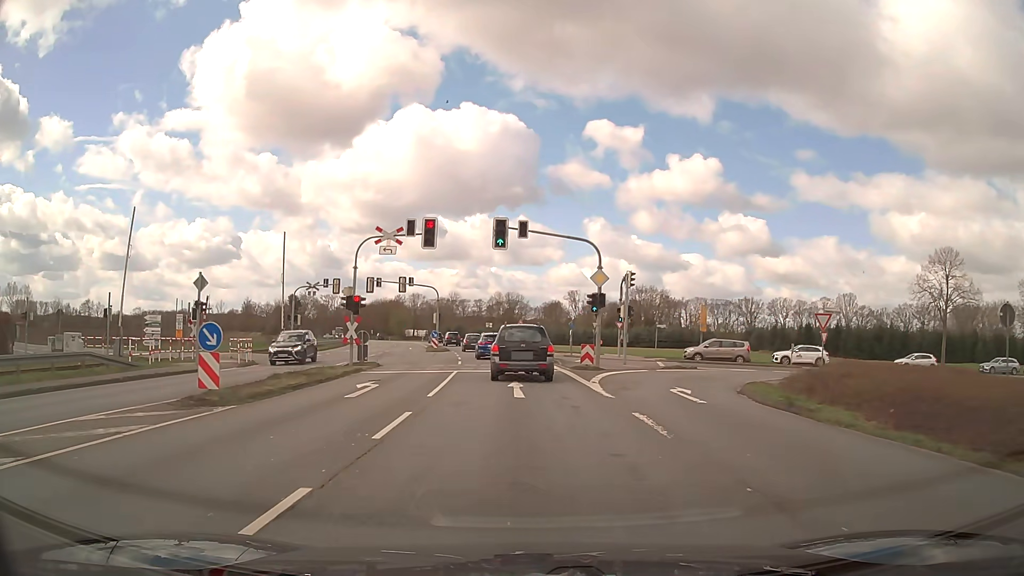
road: primary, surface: asphalt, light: Day
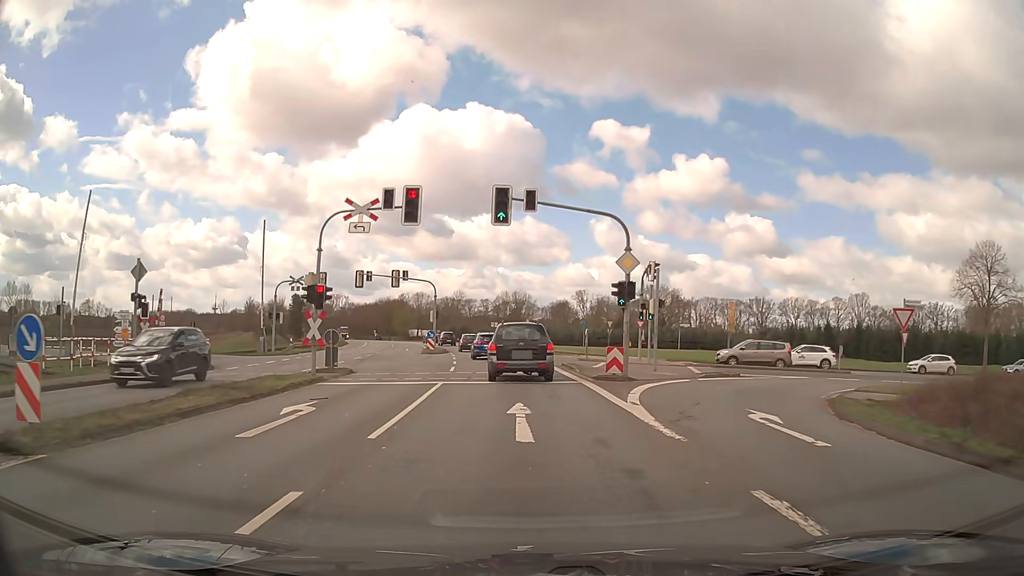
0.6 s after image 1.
(-0.1, +6.2) m; -1°
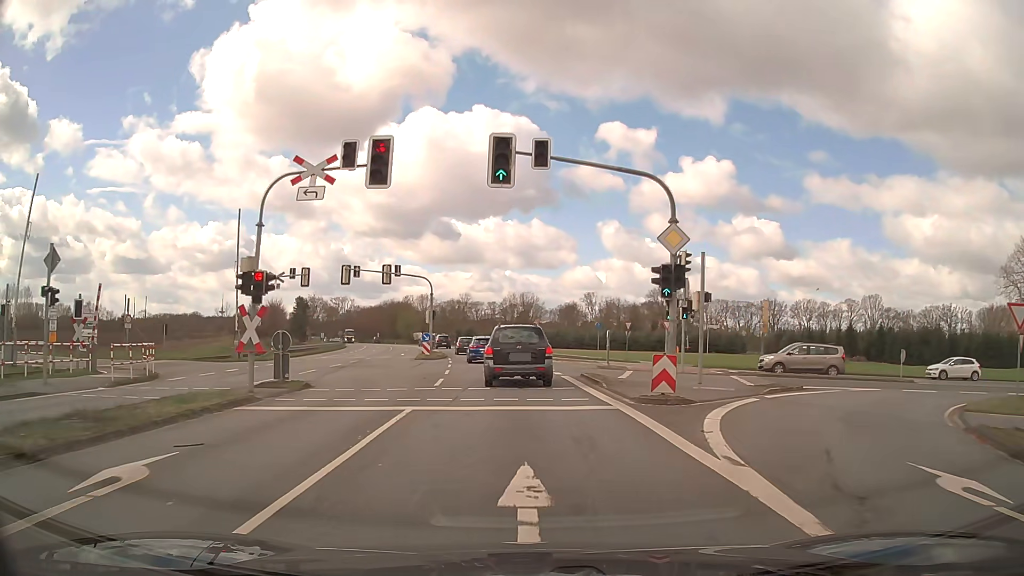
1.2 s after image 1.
(0.0, +6.1) m; -1°
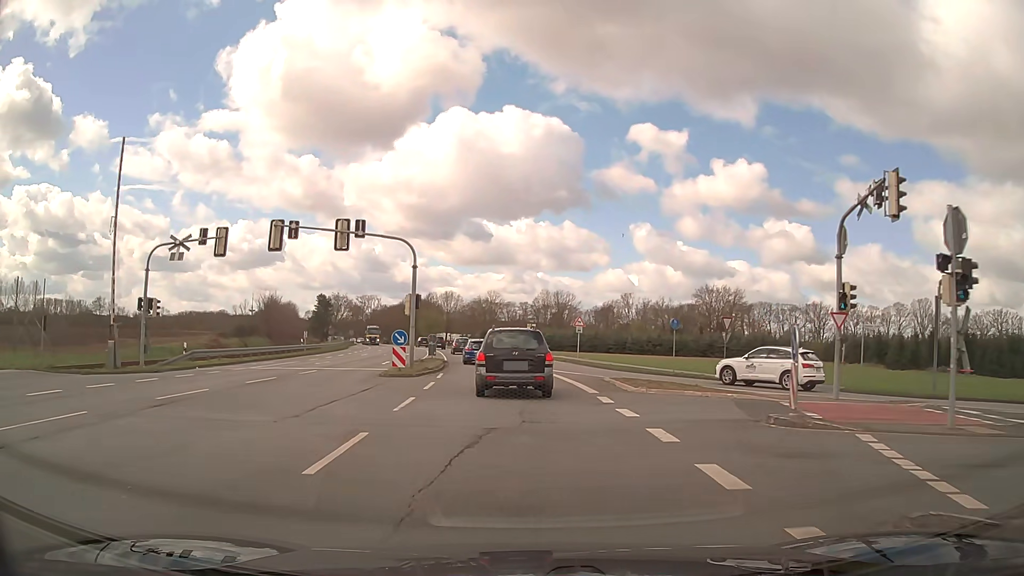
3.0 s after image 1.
(-0.5, +18.5) m; -3°
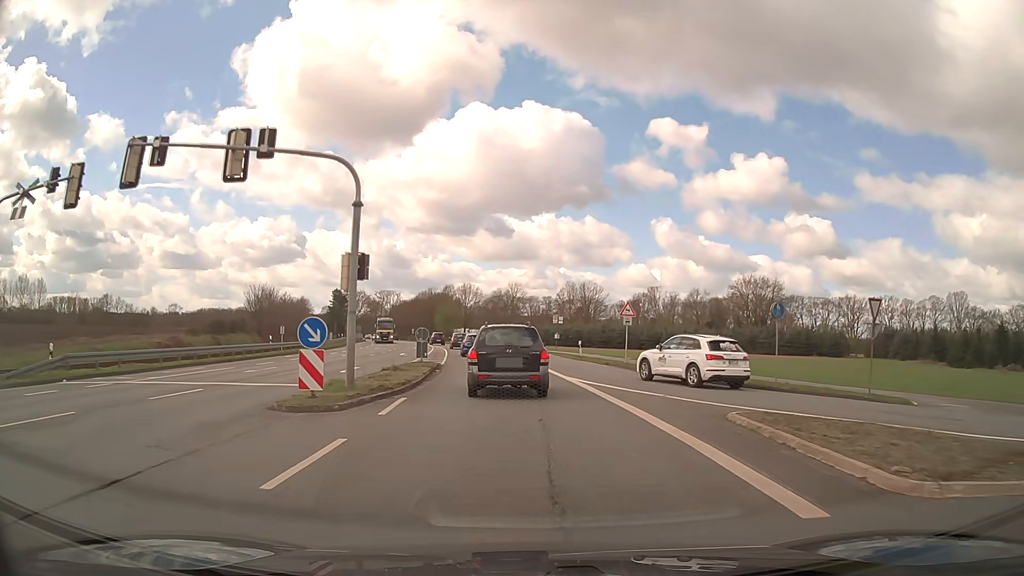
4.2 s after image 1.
(-0.2, +13.0) m; -2°
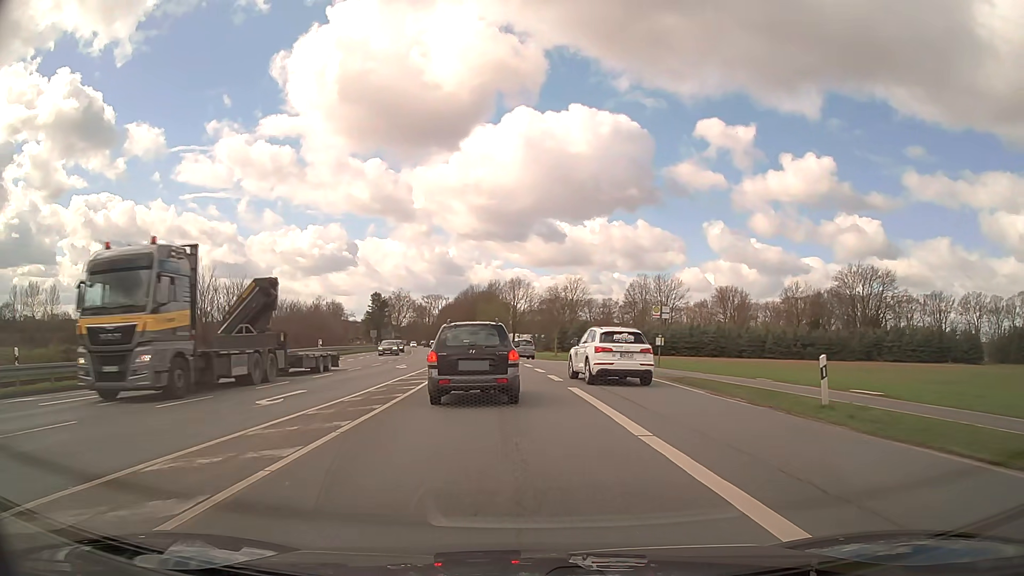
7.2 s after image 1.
(-1.4, +31.0) m; -5°
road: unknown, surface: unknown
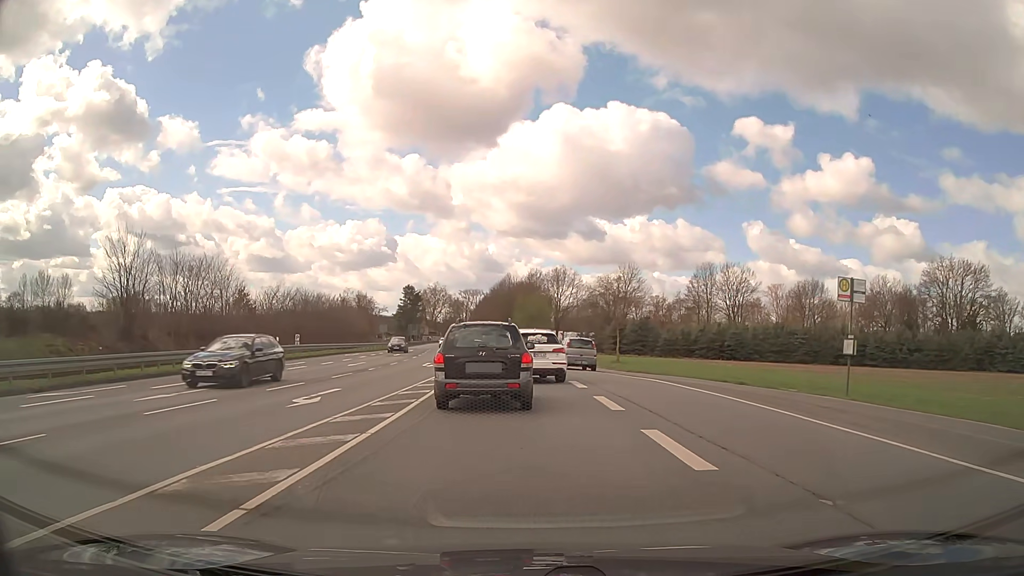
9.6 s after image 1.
(-0.7, +20.2) m; -3°
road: primary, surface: asphalt
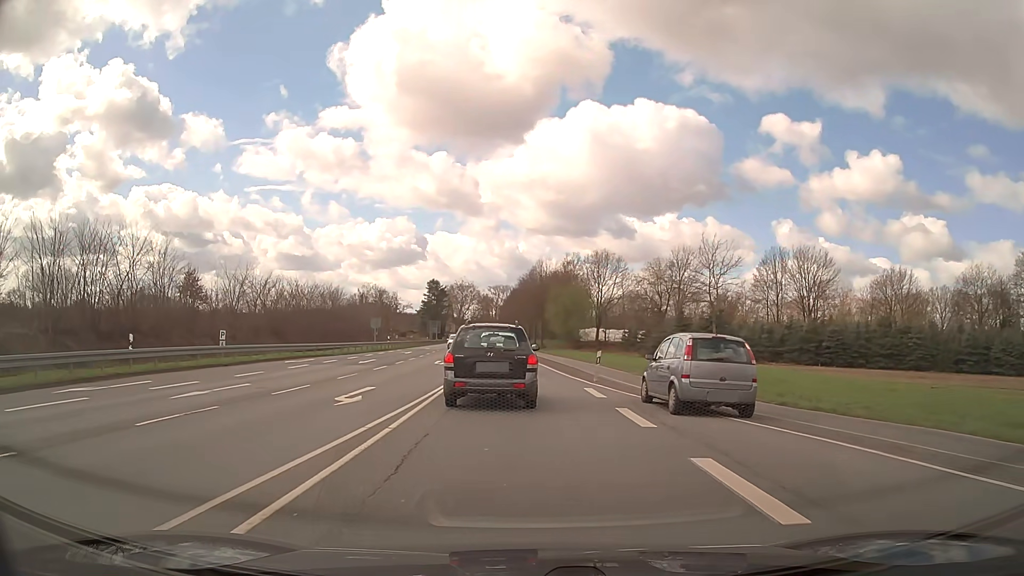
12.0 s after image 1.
(-0.4, +20.1) m; -3°
(0, +10) (0, +20) (-1, +30) (-1, +40) (-2, +50) (-2, +60) (-3, +70) (-4, +80) (-4, +90) (-5, +100) m
